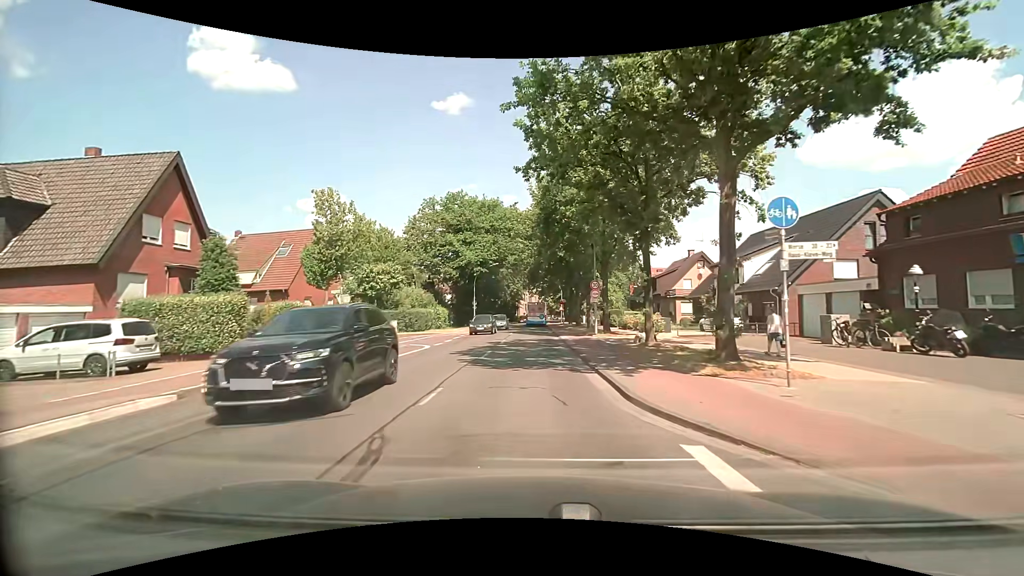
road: tertiary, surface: asphalt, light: Day
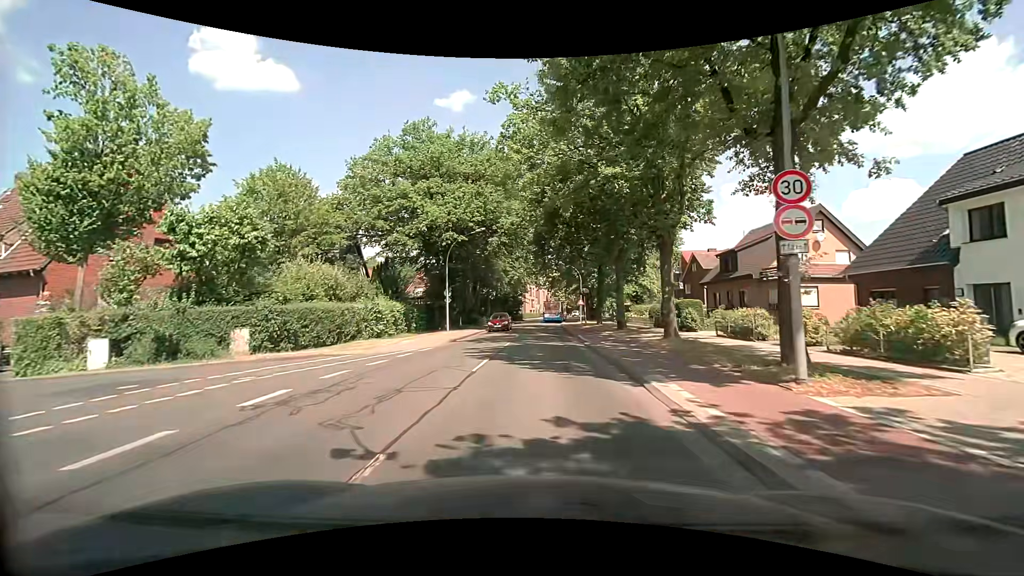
(-0.2, +24.0) m; -1°
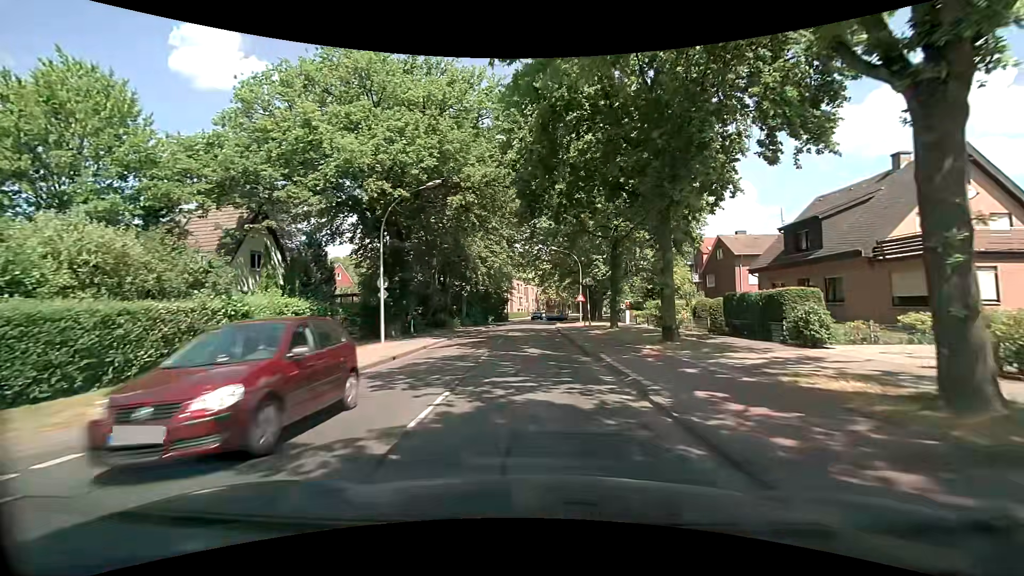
(+0.2, +14.1) m; +1°
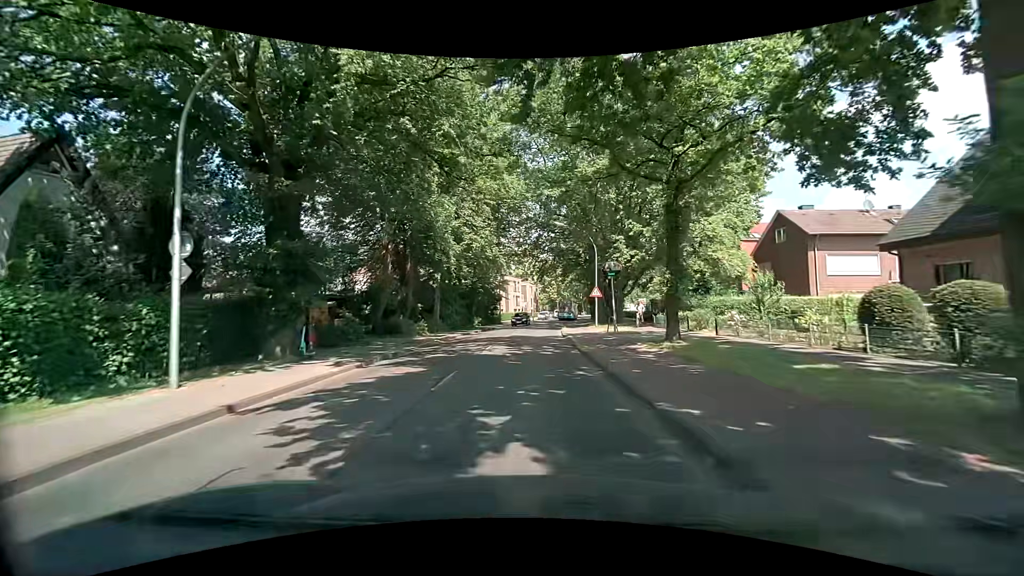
(+0.2, +14.0) m; 0°
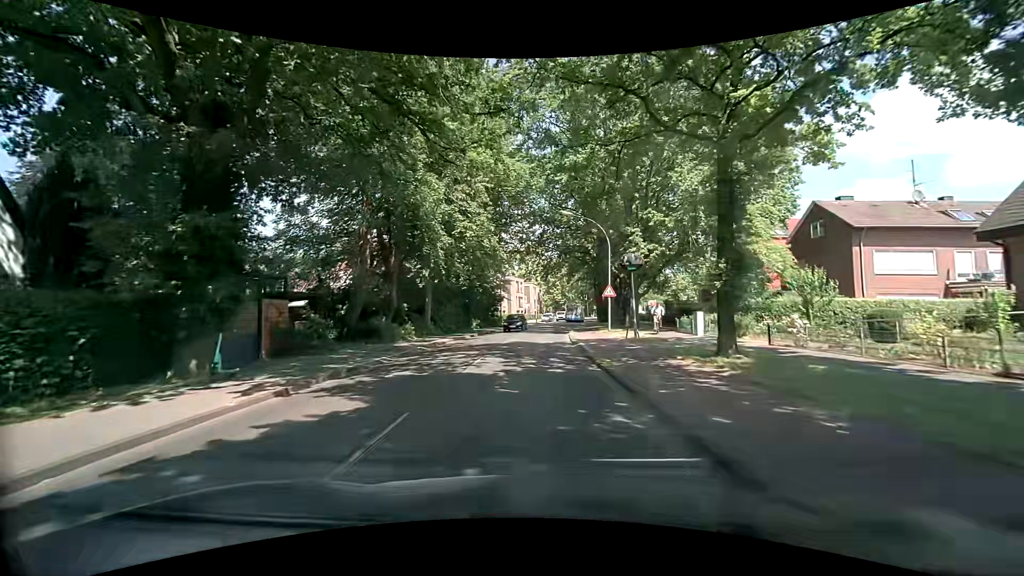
(0.0, +4.6) m; 0°
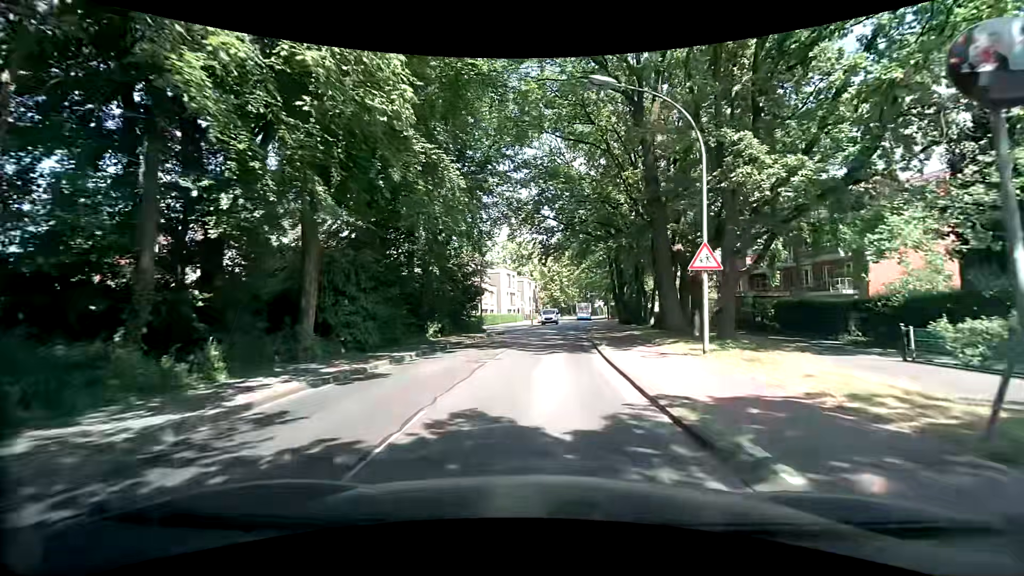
(+0.1, +18.1) m; +1°
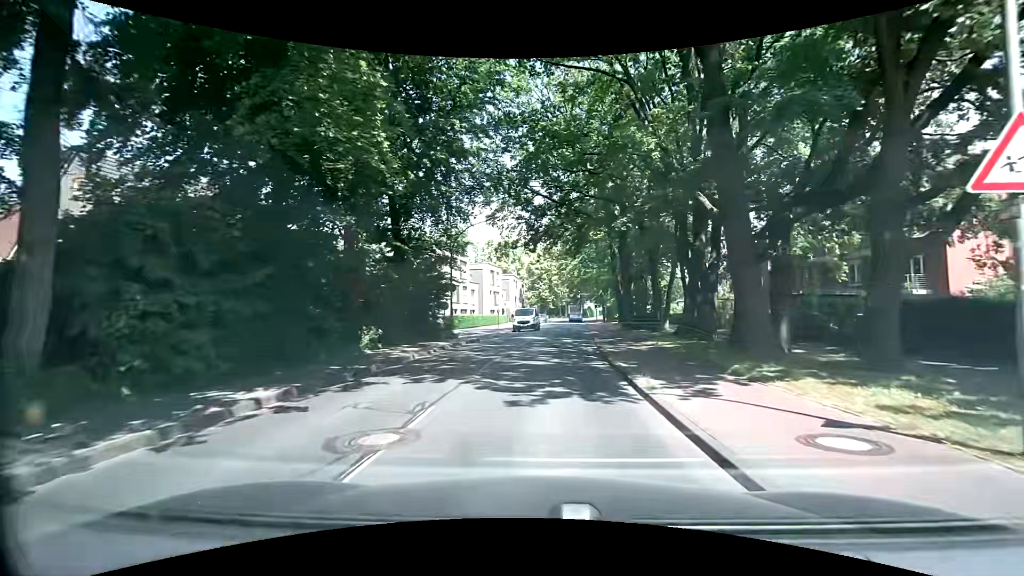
(+0.1, +9.0) m; +2°
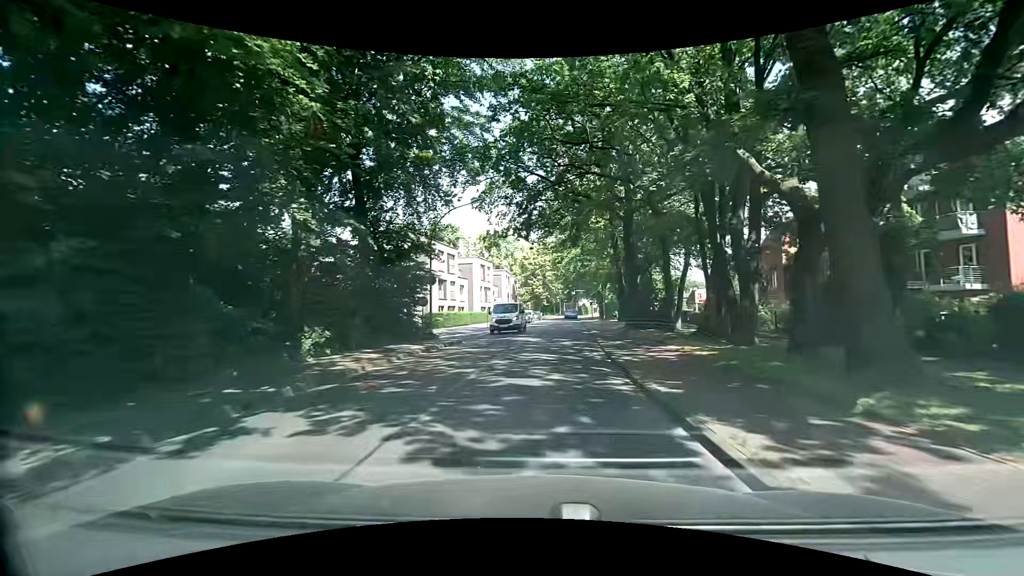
(0.0, +4.5) m; 0°
